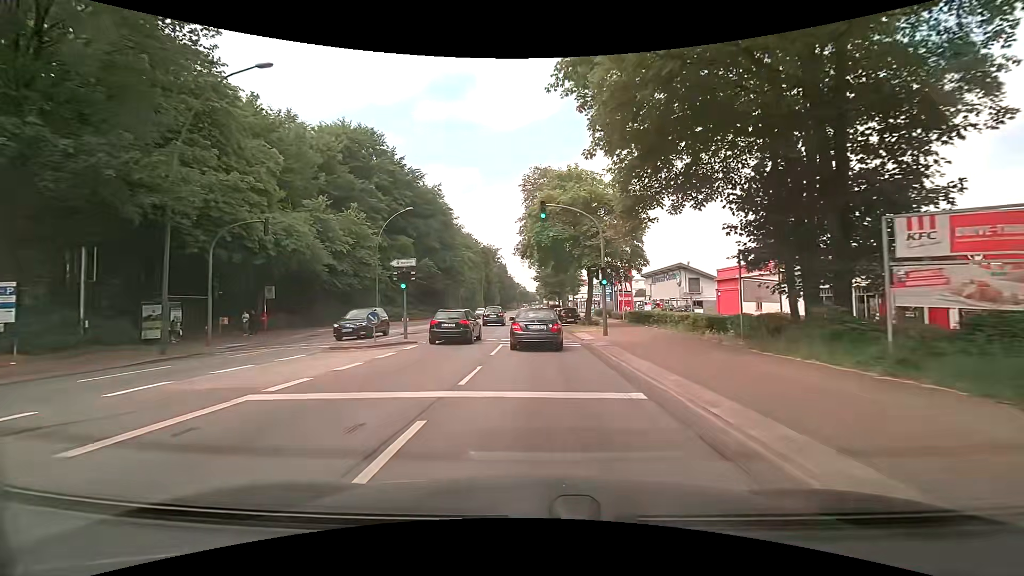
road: primary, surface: asphalt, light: Day
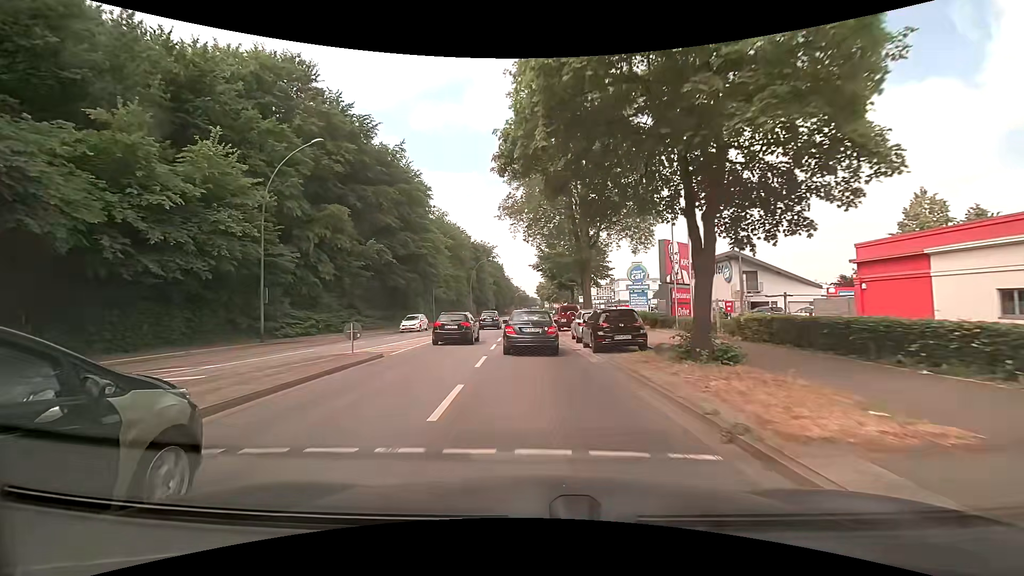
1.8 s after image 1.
(0.0, +22.6) m; 0°
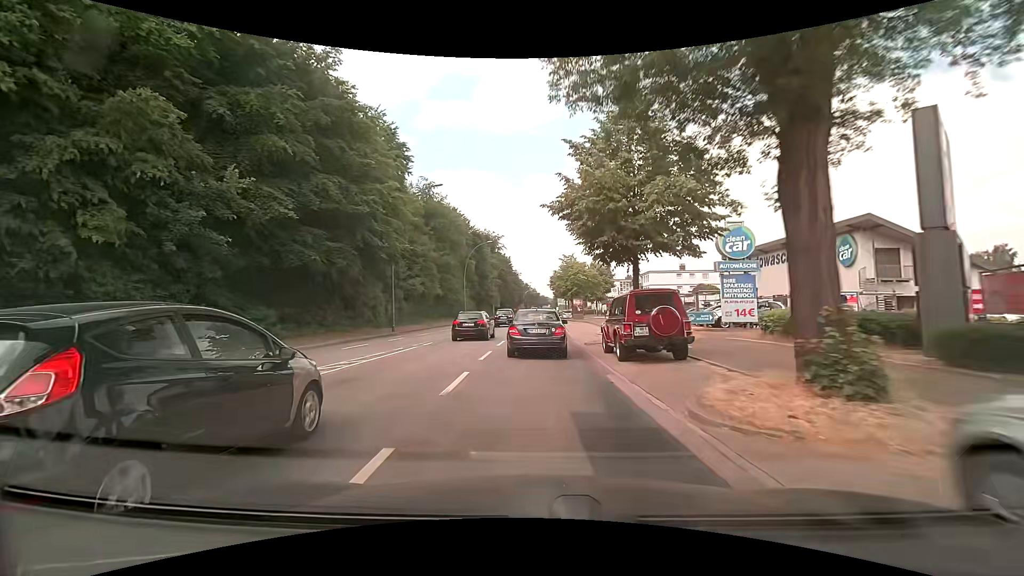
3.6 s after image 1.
(-0.3, +22.7) m; -1°
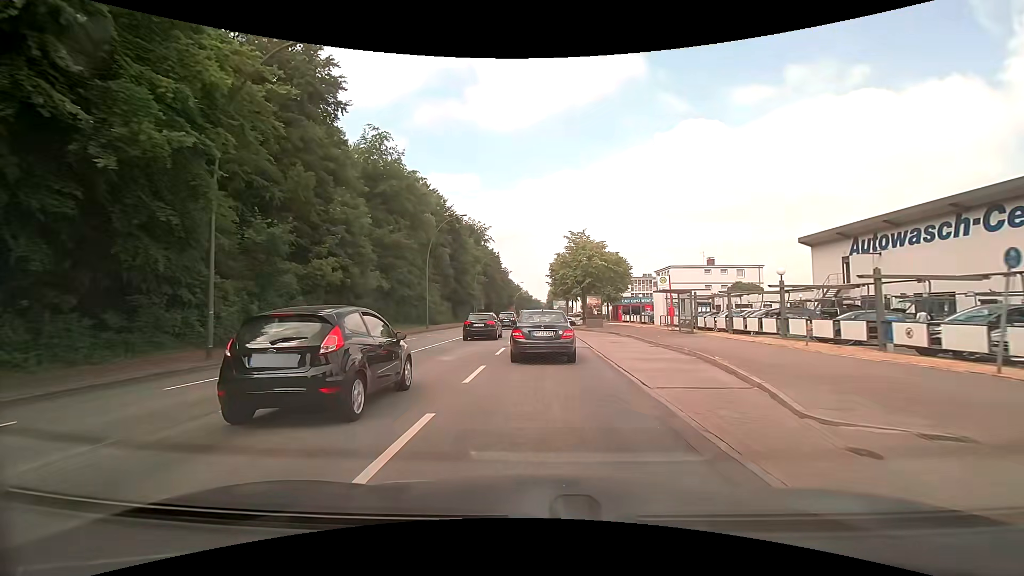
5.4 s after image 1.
(0.0, +22.8) m; +1°
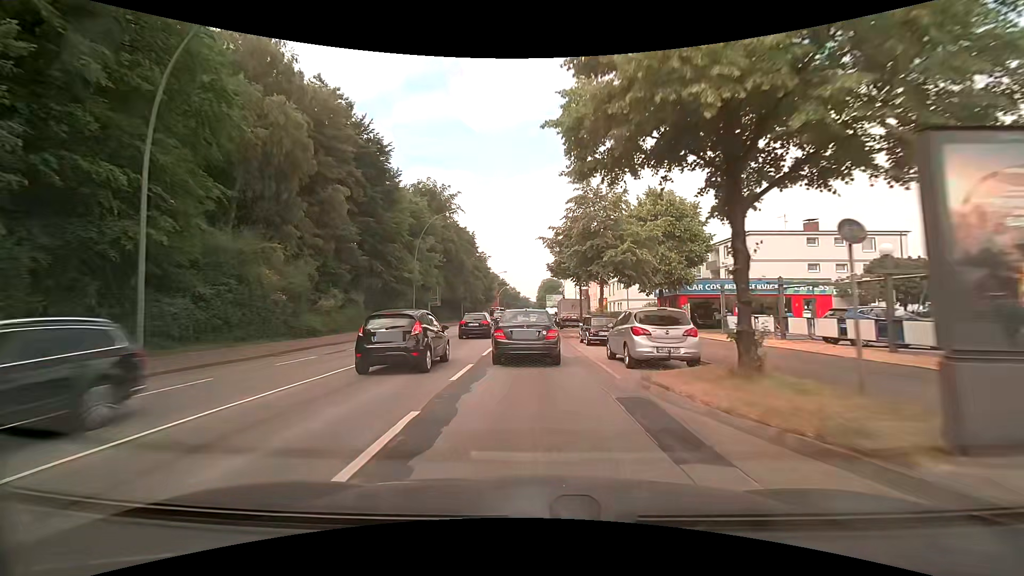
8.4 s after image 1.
(+0.6, +37.1) m; +1°
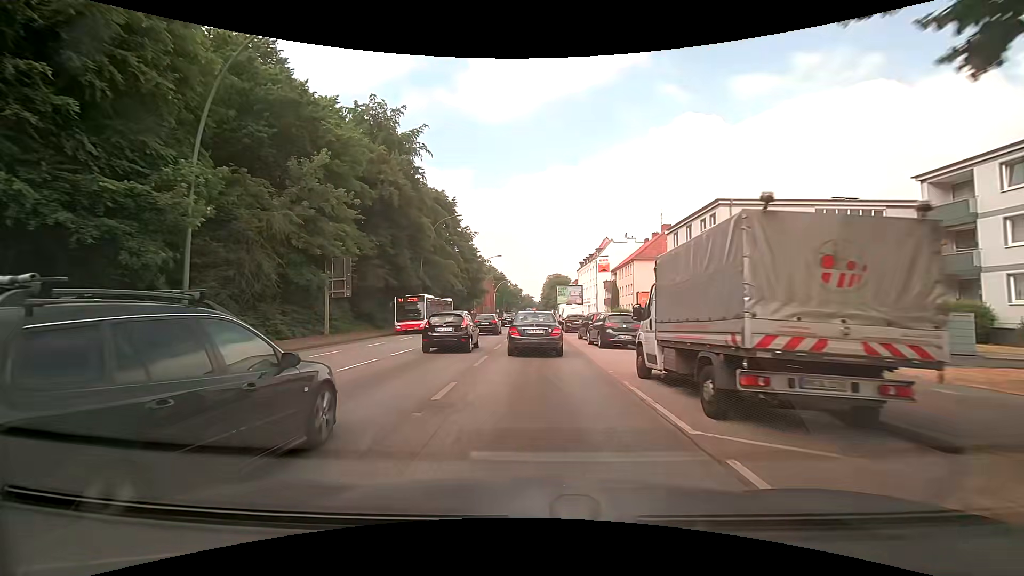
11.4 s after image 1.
(0.0, +34.3) m; +1°
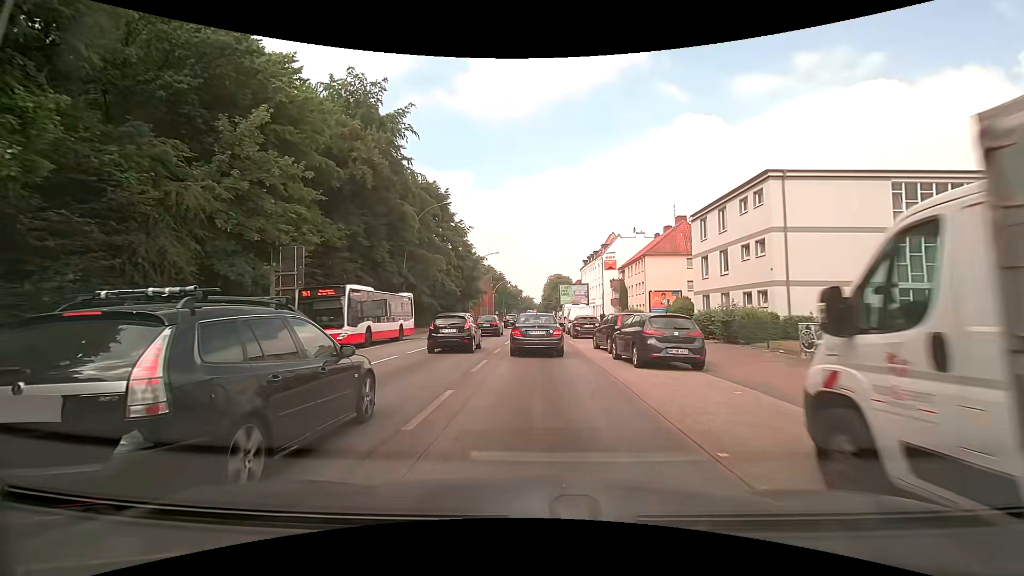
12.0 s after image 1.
(-0.1, +7.0) m; -1°
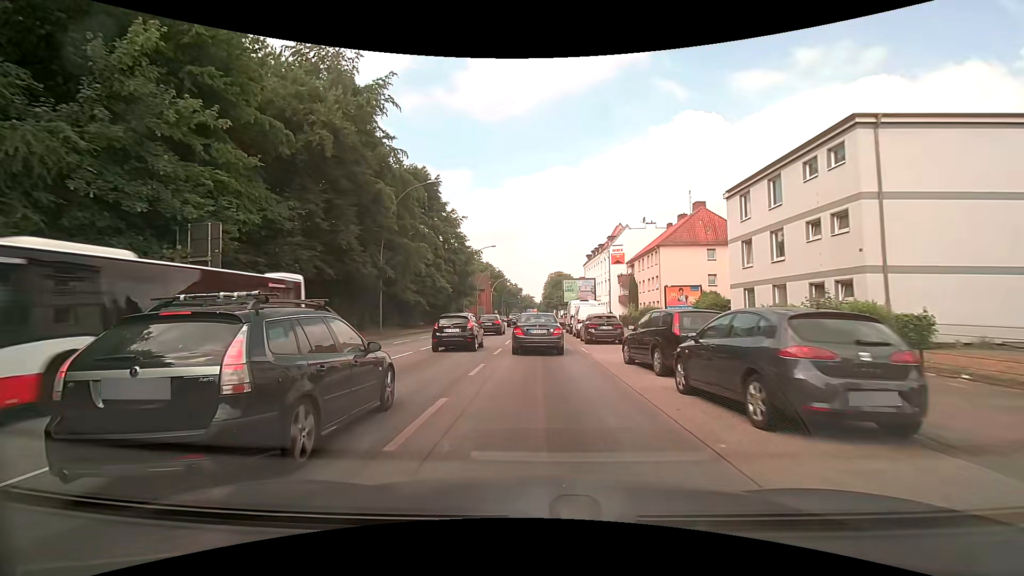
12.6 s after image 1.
(0.0, +7.1) m; 0°
(0, +10) (0, +20) (0, +30) (0, +40) (0, +50) (0, +60) (+1, +70) (+1, +80) (+2, +90) (+2, +100) m
